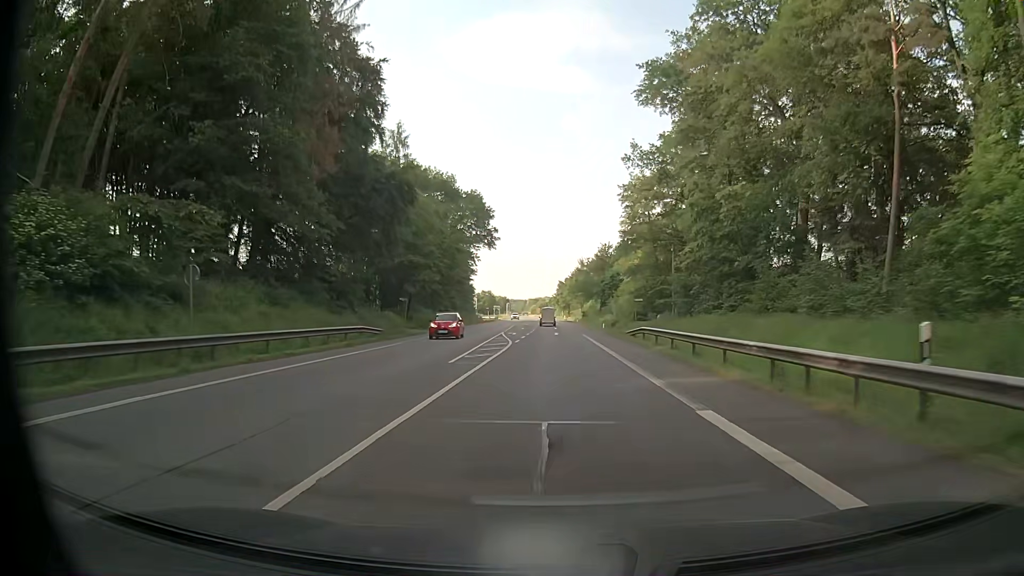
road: primary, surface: asphalt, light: Day
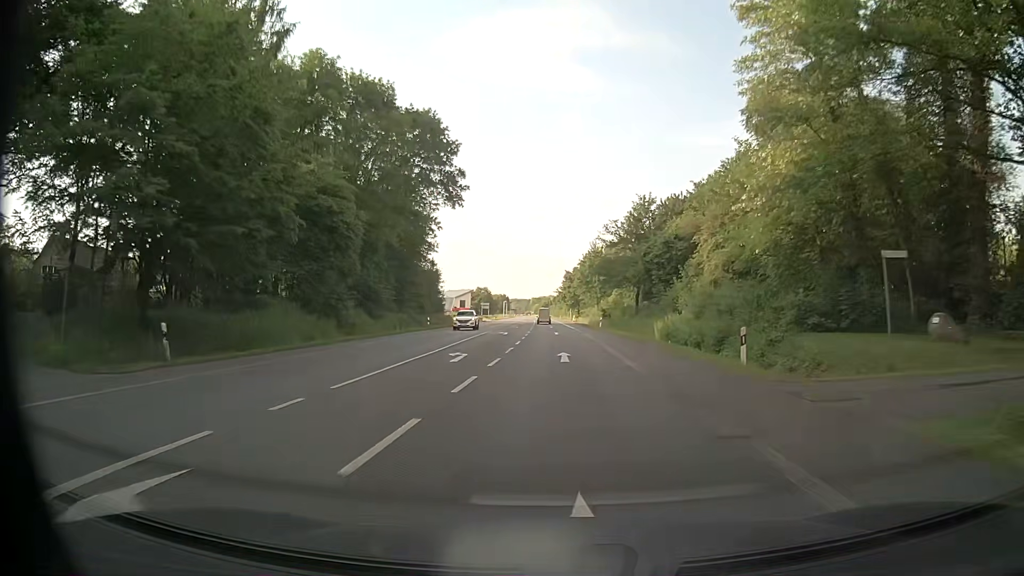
(0.0, +45.4) m; -1°
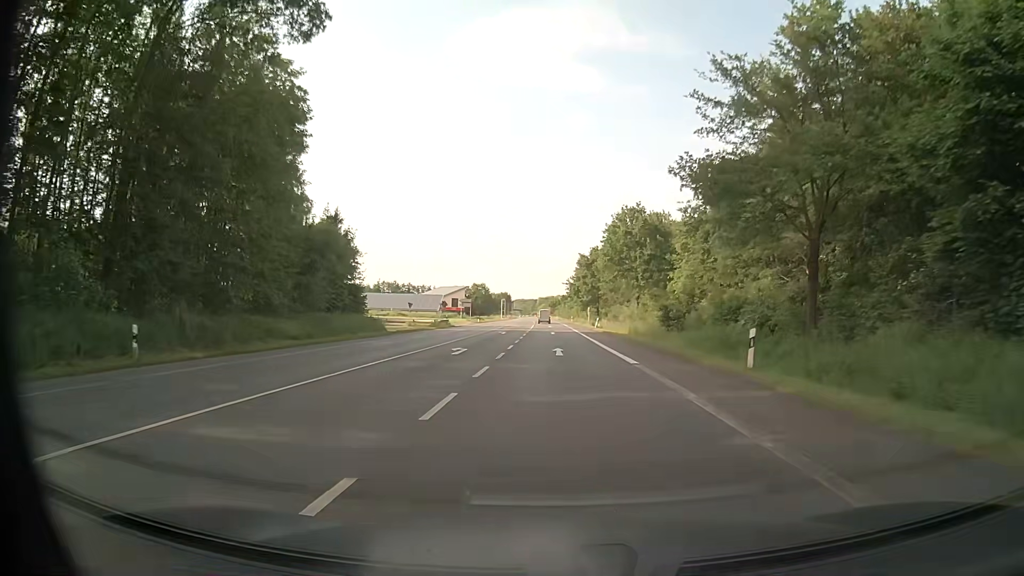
(-0.2, +45.7) m; -1°
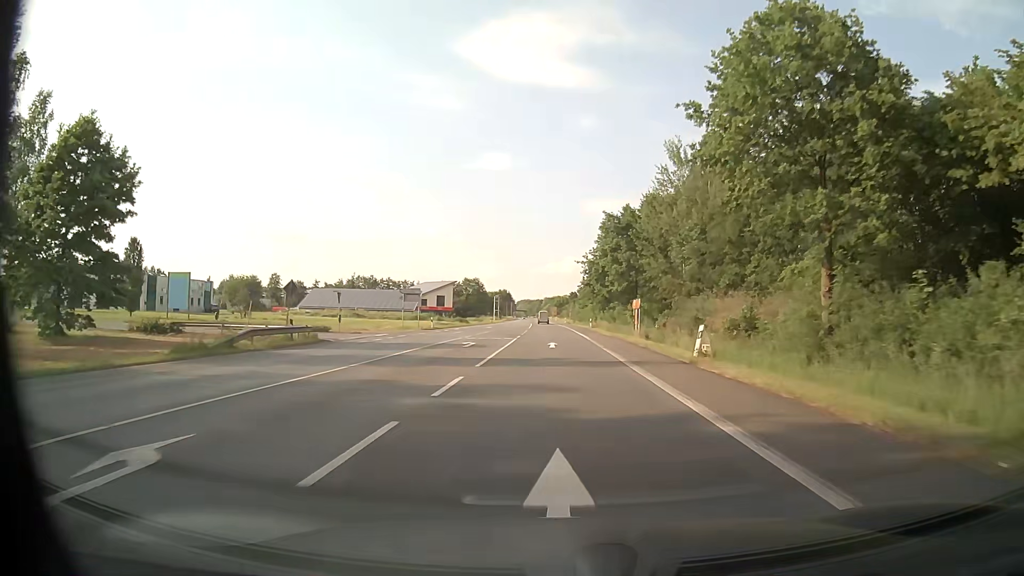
(-0.1, +45.8) m; 0°
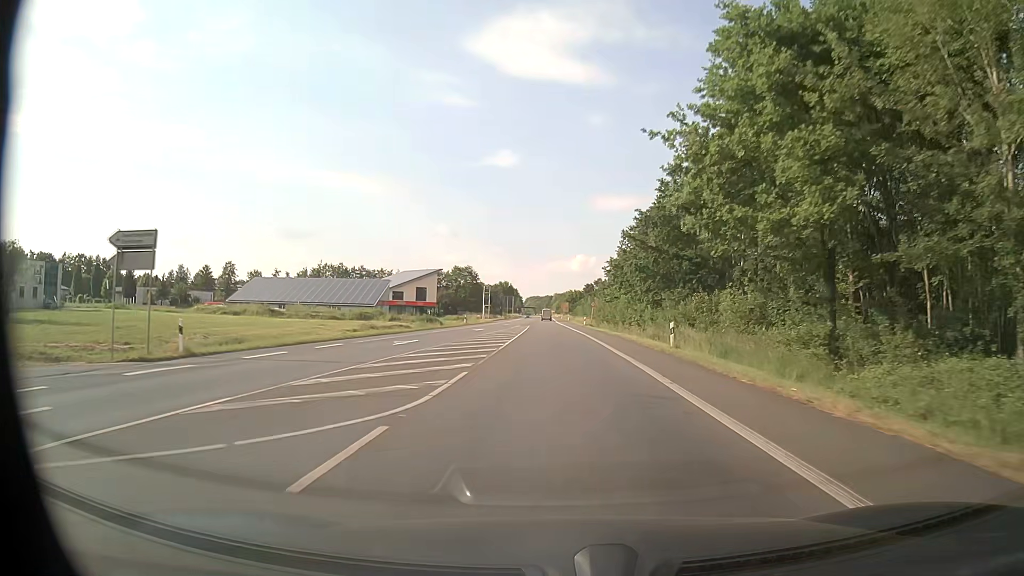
(-0.4, +45.8) m; -1°
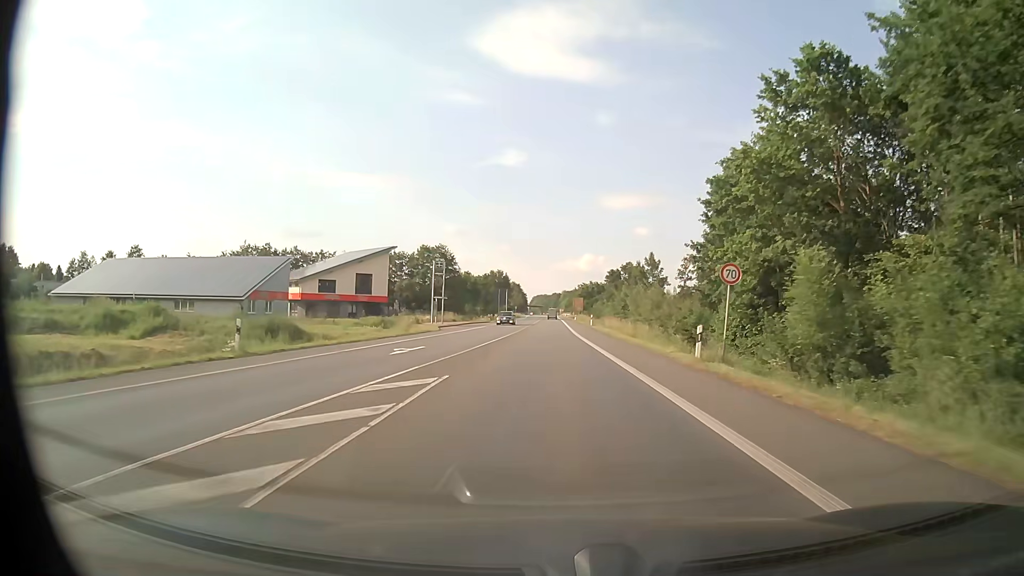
(-0.5, +57.3) m; -1°
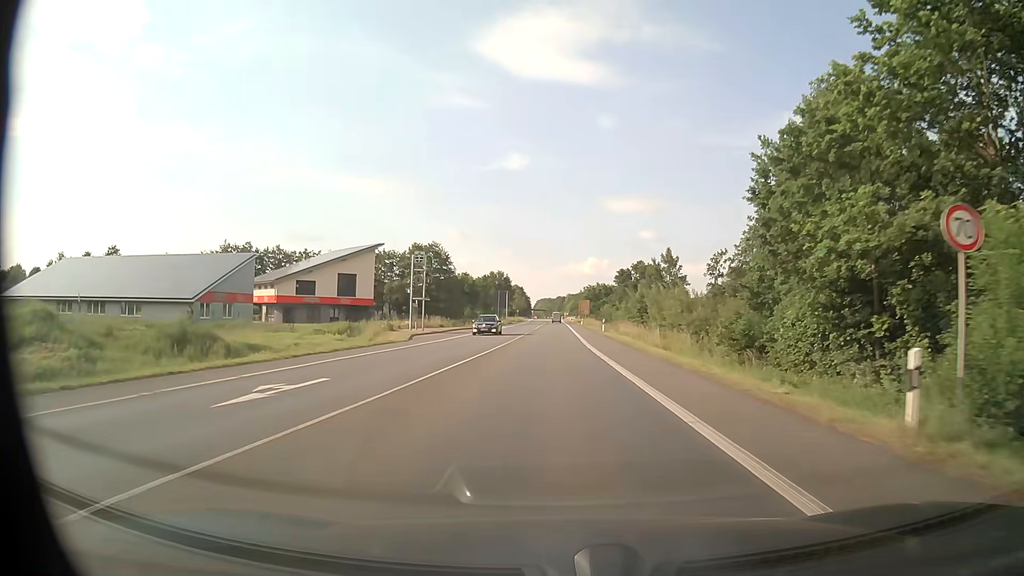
(0.0, +11.5) m; 0°
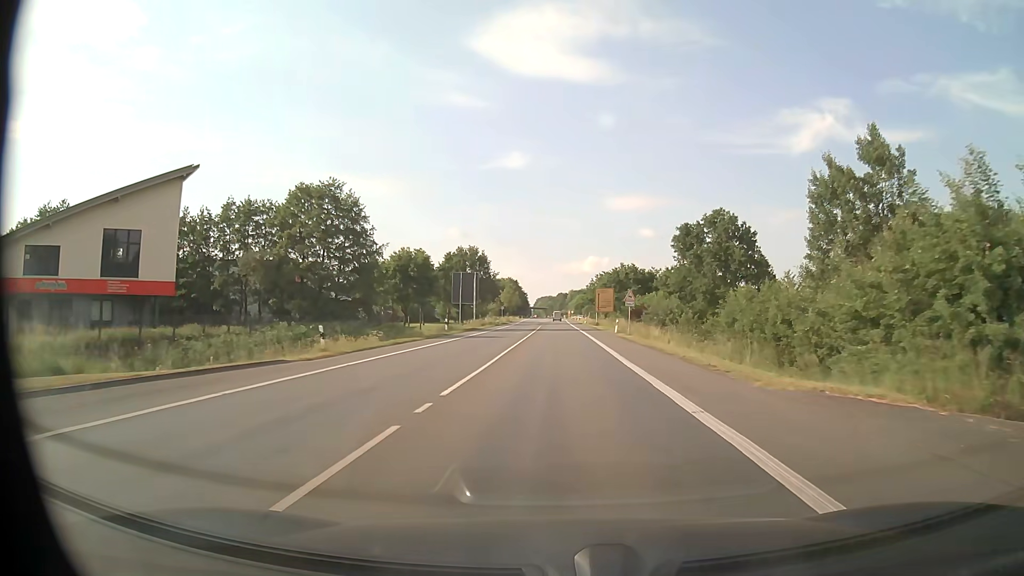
(-0.3, +57.3) m; 0°
(0, +10) (0, +20) (0, +30) (0, +40) (0, +50) (0, +60) (0, +70) (0, +80) (0, +90) (0, +100) m
